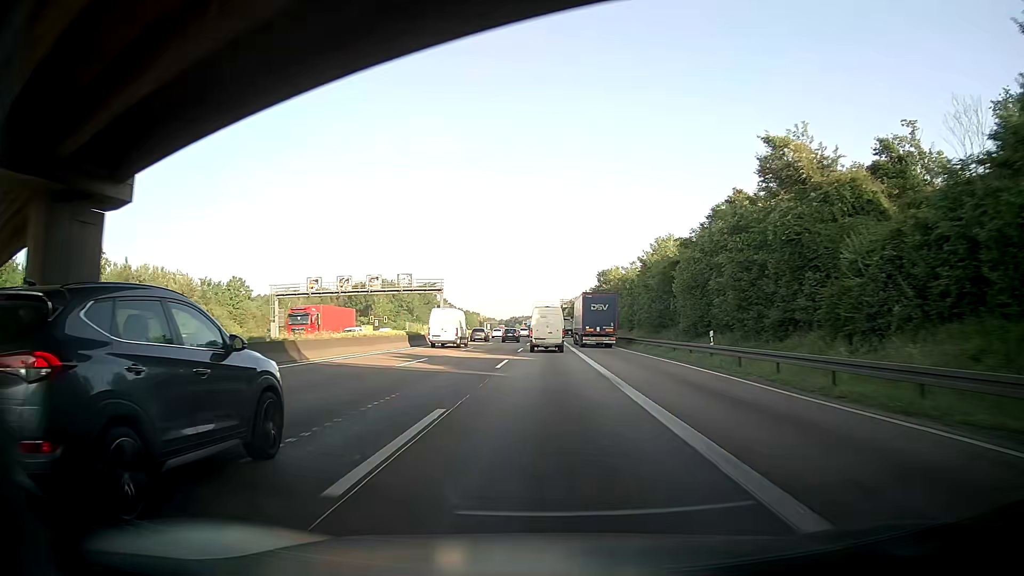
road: motorway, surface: asphalt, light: Day
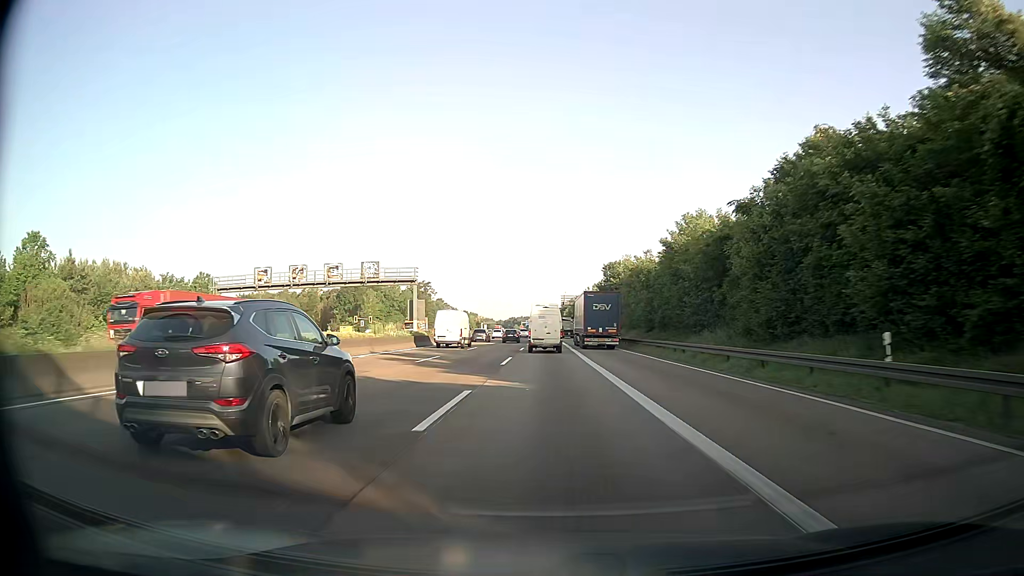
(+0.1, +14.6) m; +1°
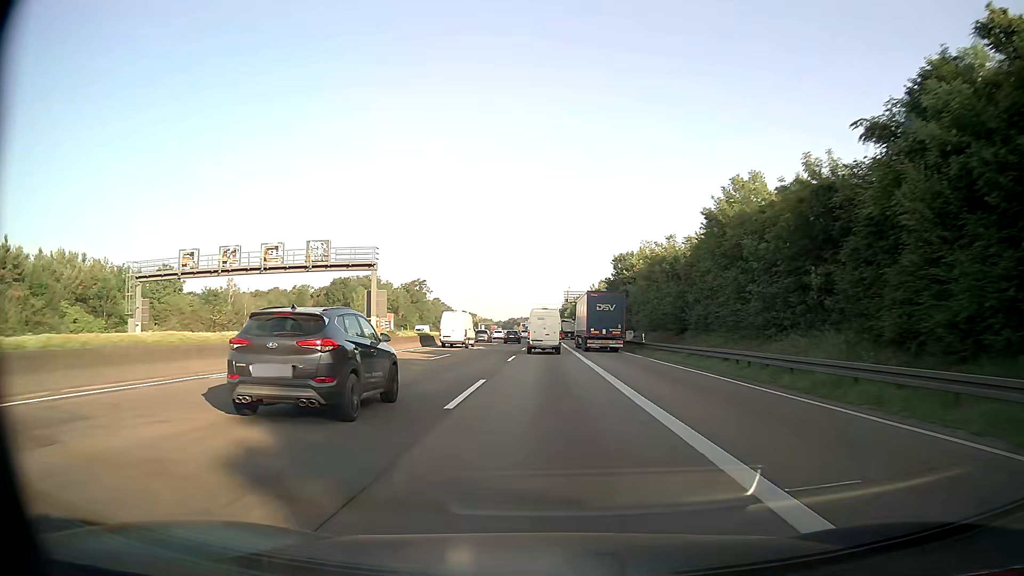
(-0.2, +14.6) m; -1°
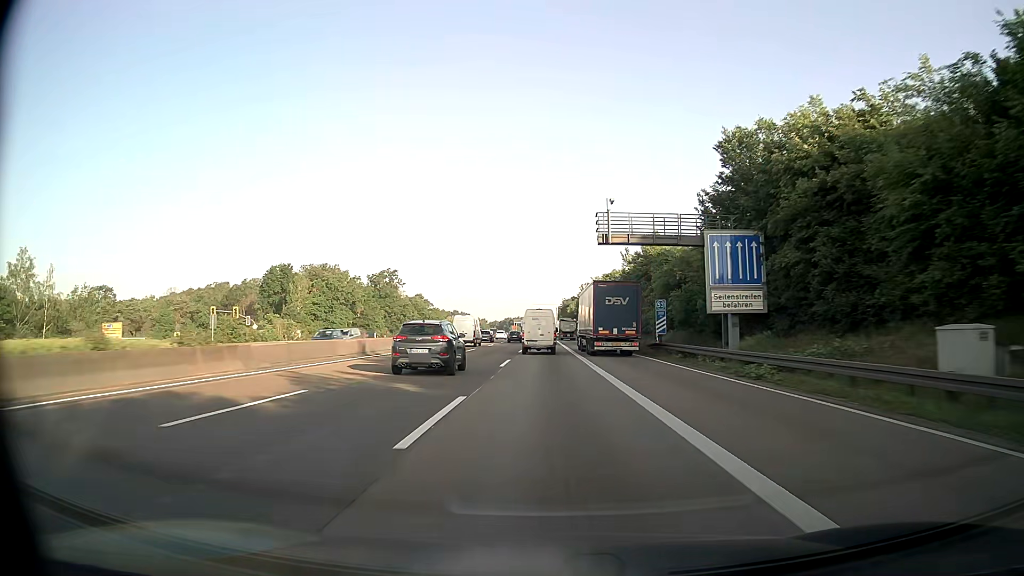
(+0.4, +58.4) m; 0°
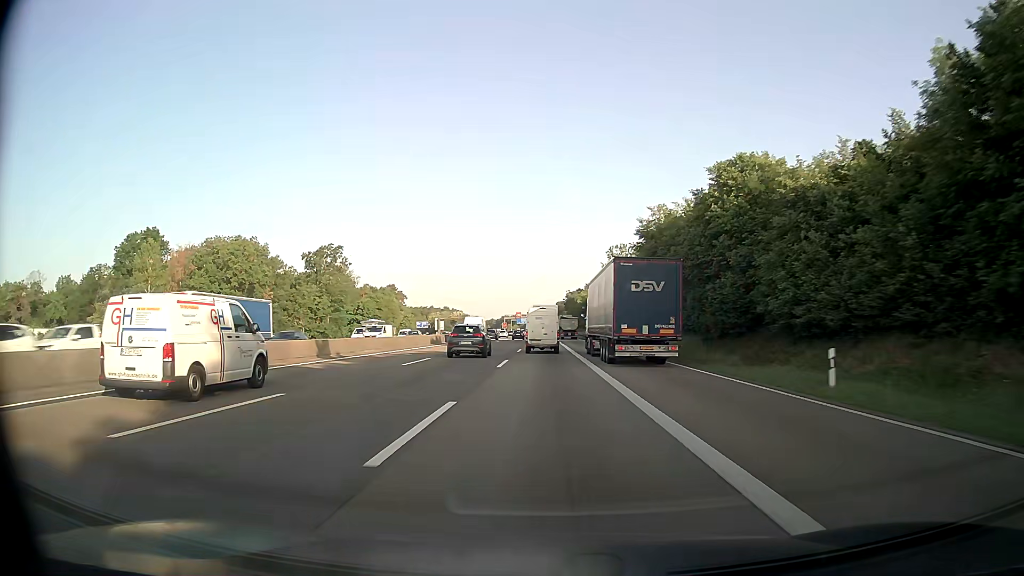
(+0.1, +73.4) m; 0°
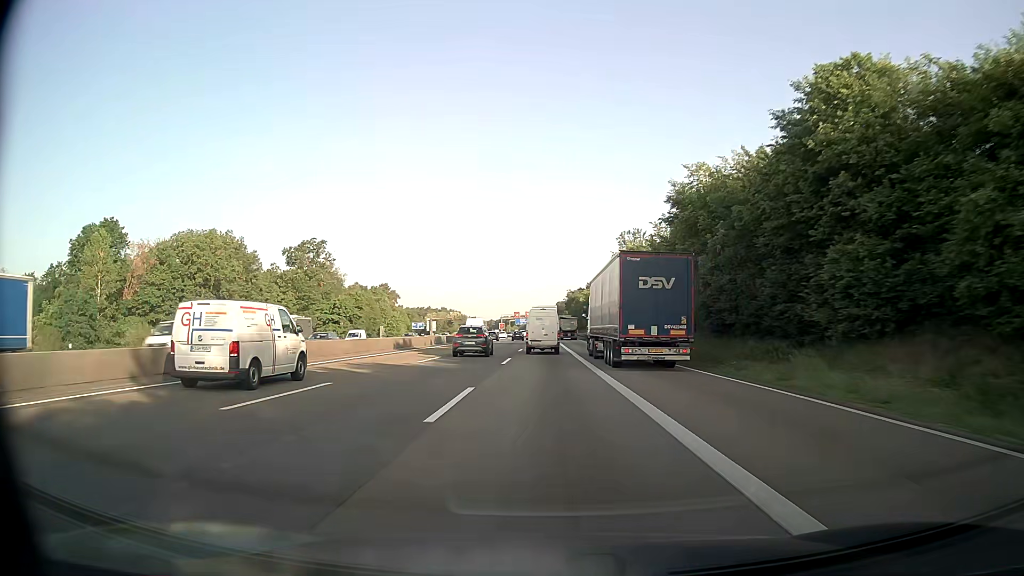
(0.0, +14.8) m; 0°
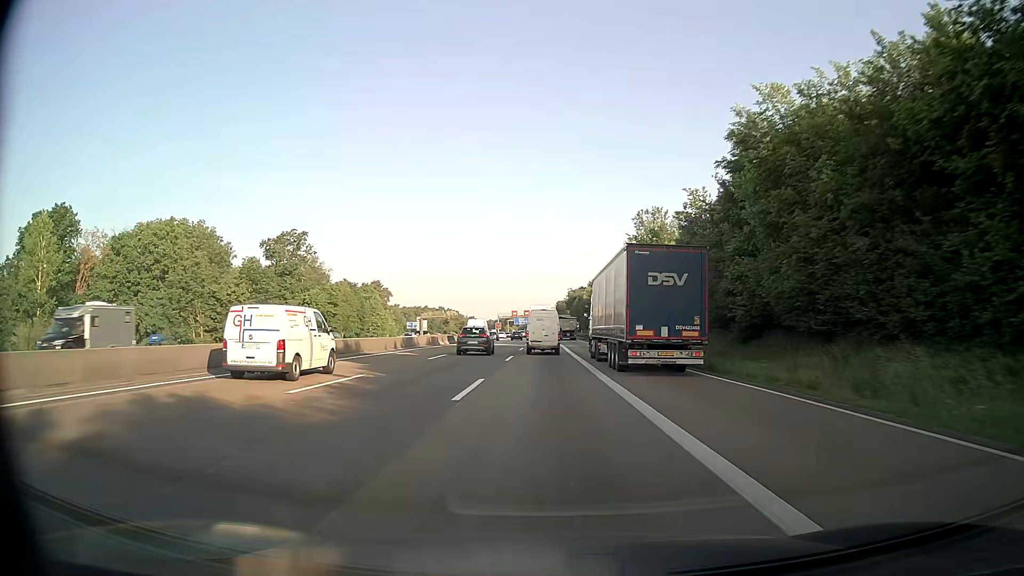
(0.0, +14.8) m; 0°
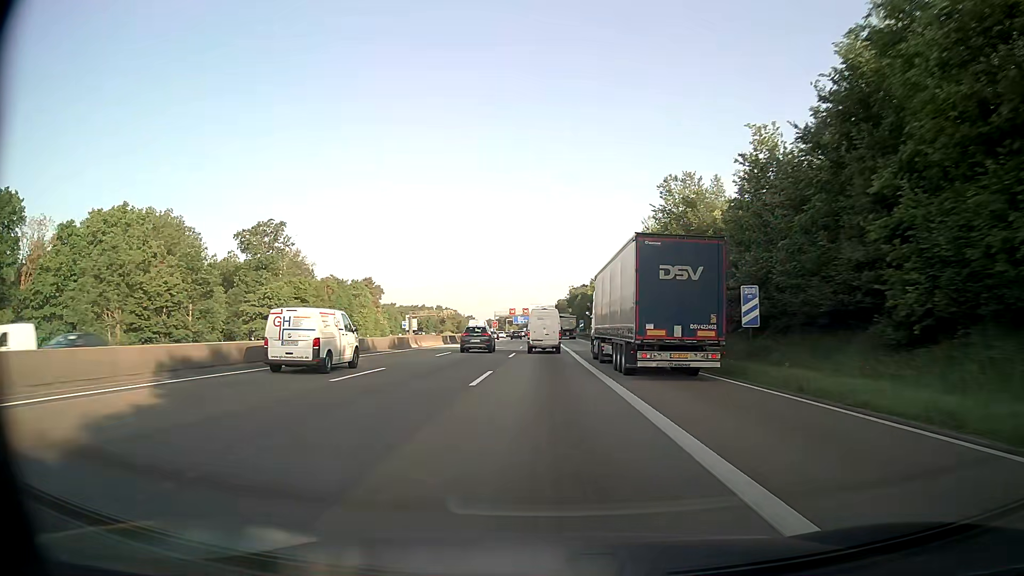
(0.0, +14.8) m; 0°
(0, +10) (0, +20) (0, +30) (0, +40) (0, +50) (0, +60) (0, +70) (-1, +80) (-1, +90) (-1, +100) m
